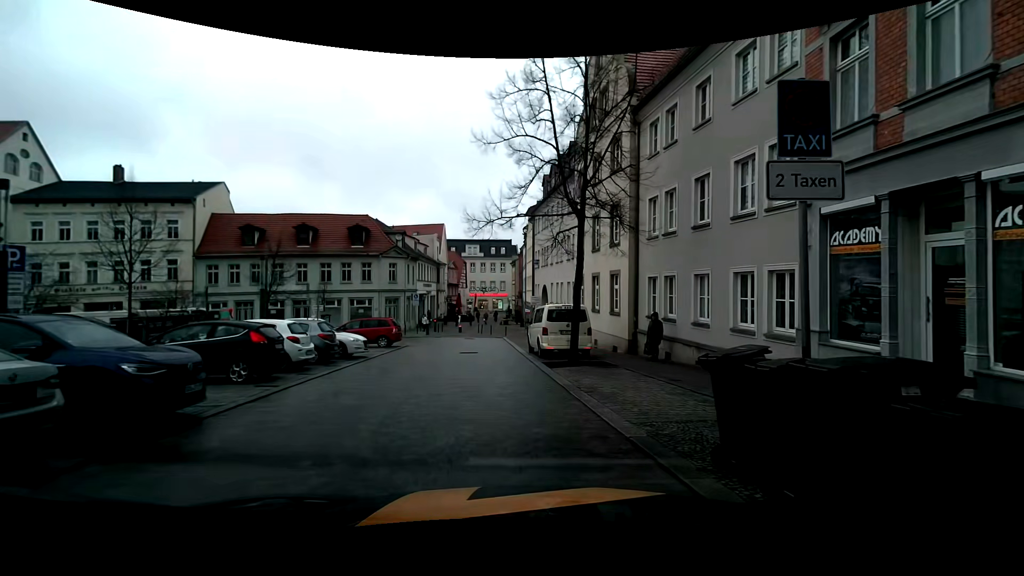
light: Day
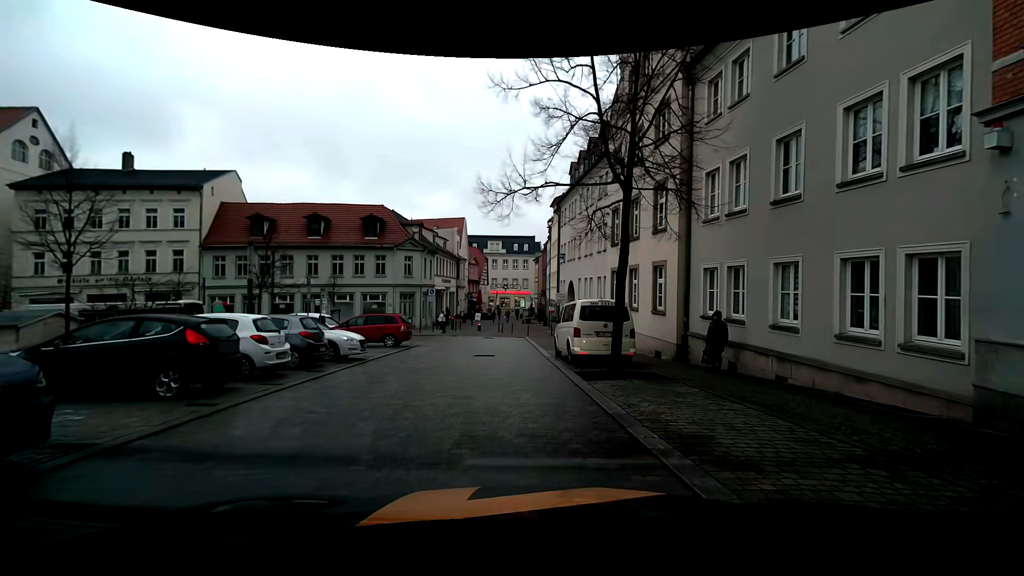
(-0.1, +3.4) m; -3°
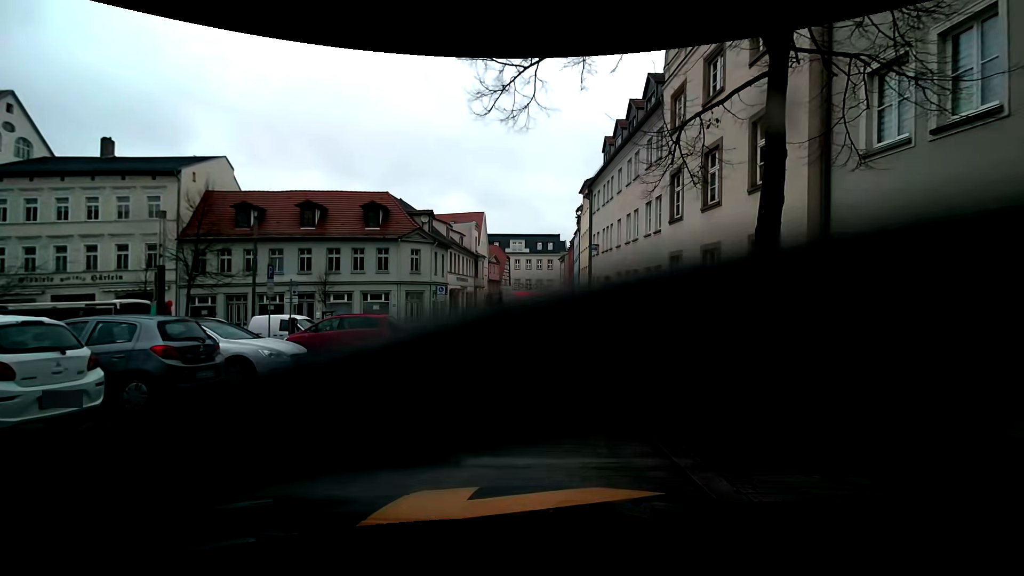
(0.0, +6.4) m; 0°
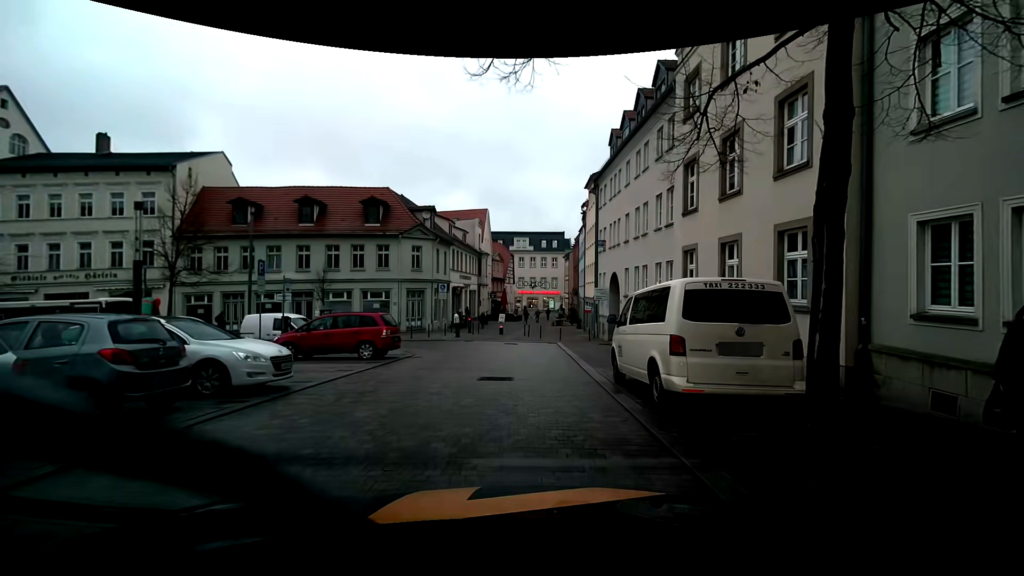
(0.0, +1.0) m; +1°
